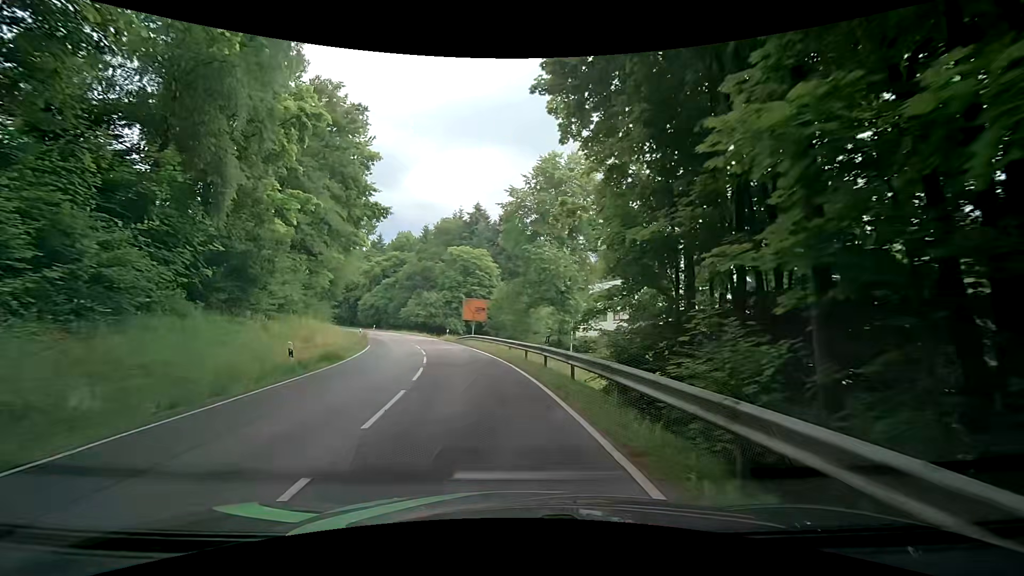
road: tertiary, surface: asphalt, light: Day
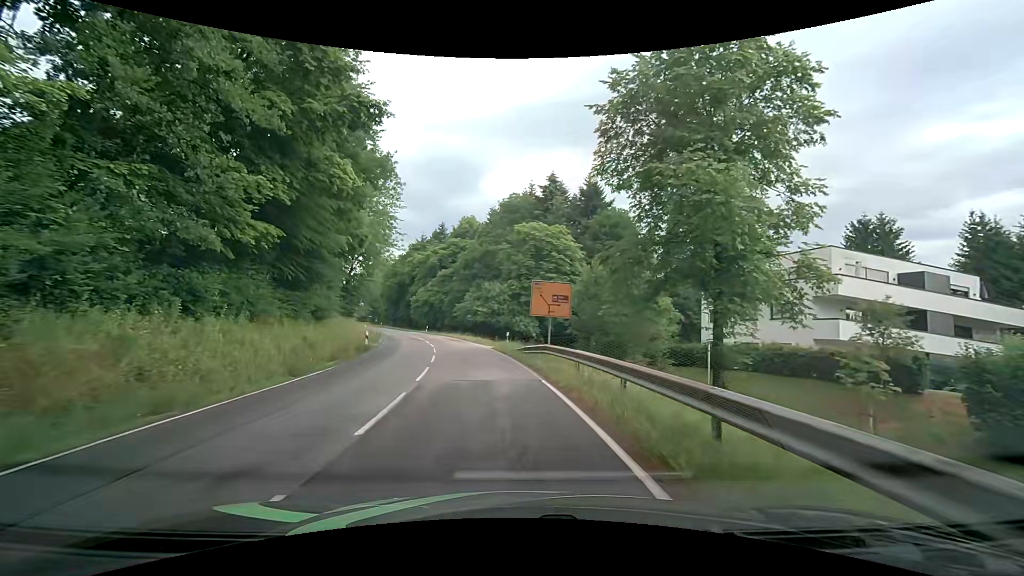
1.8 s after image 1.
(-1.4, +19.1) m; -8°
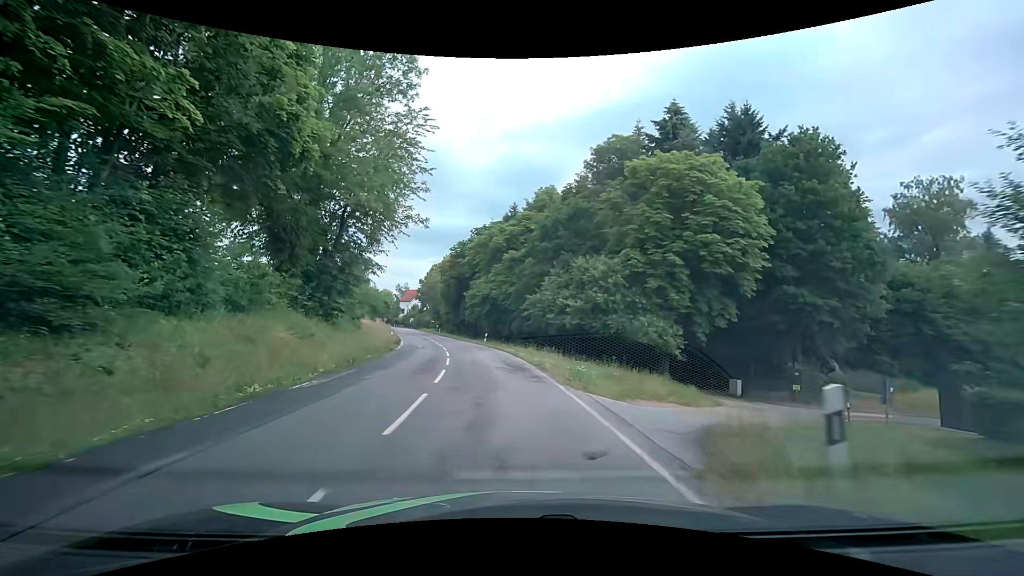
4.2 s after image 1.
(-2.3, +24.7) m; -10°
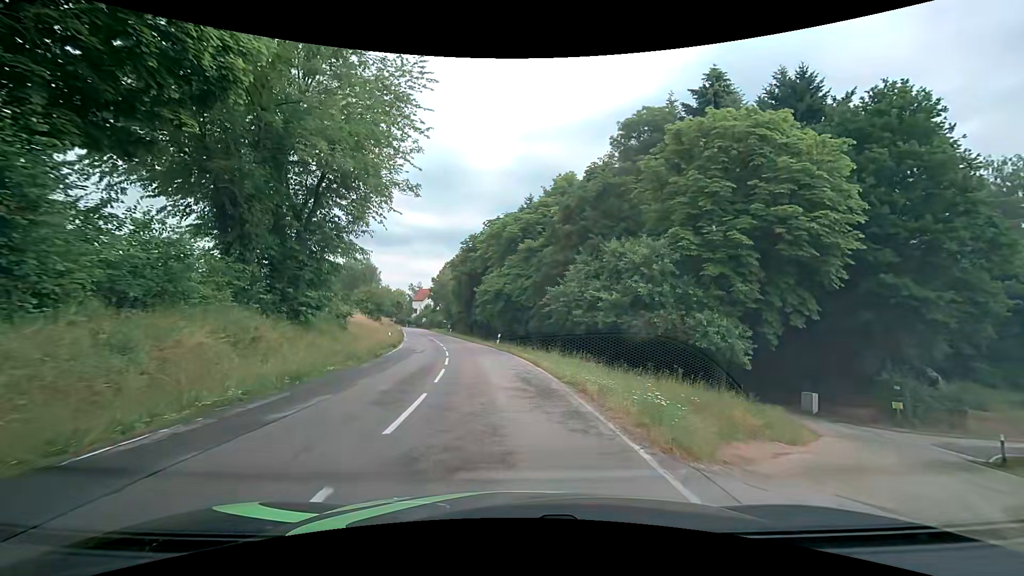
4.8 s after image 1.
(-0.1, +6.2) m; -2°
(0, +10) (-1, +20) (-2, +30) (-4, +40) (-6, +50) (-8, +59) (-10, +69) (-13, +79) (-15, +88) (-17, +98) m
